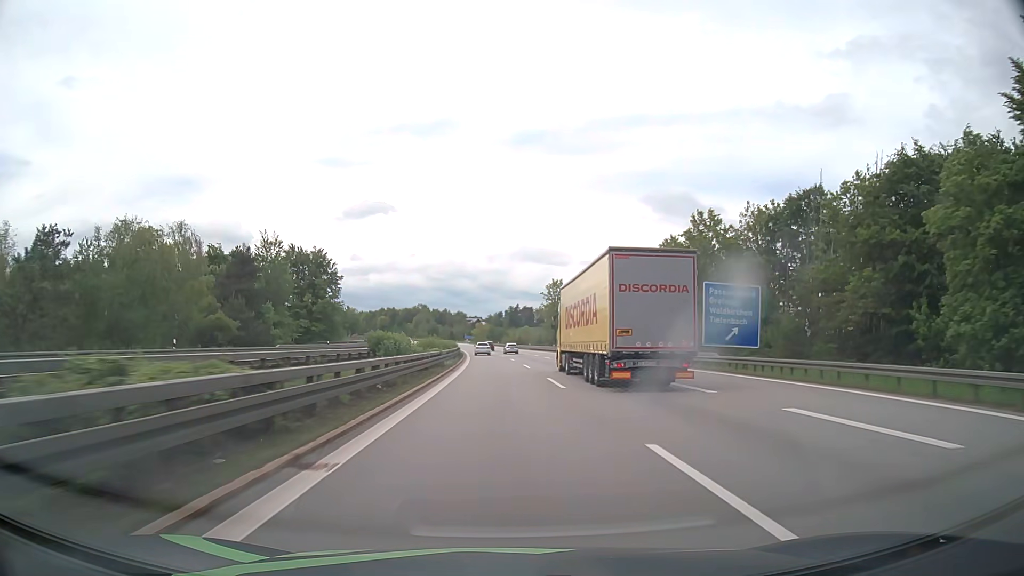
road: motorway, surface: asphalt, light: Day
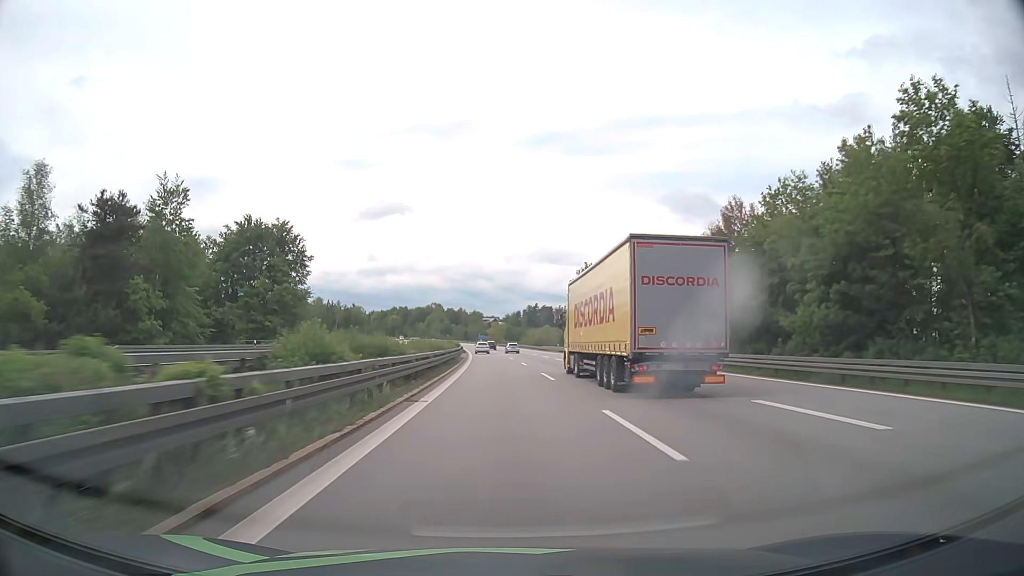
(-0.4, +31.6) m; -1°
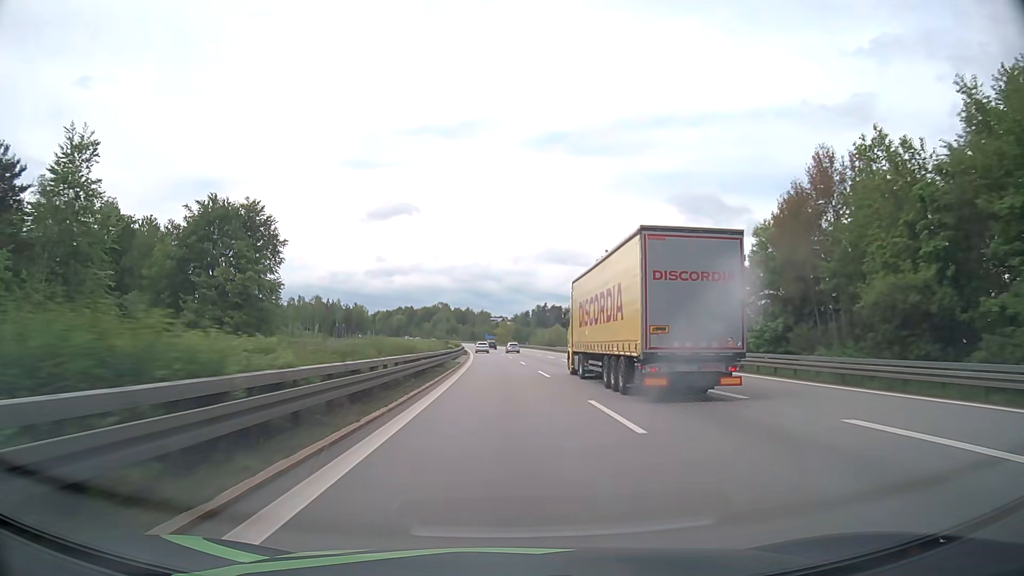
(-0.1, +15.8) m; -1°
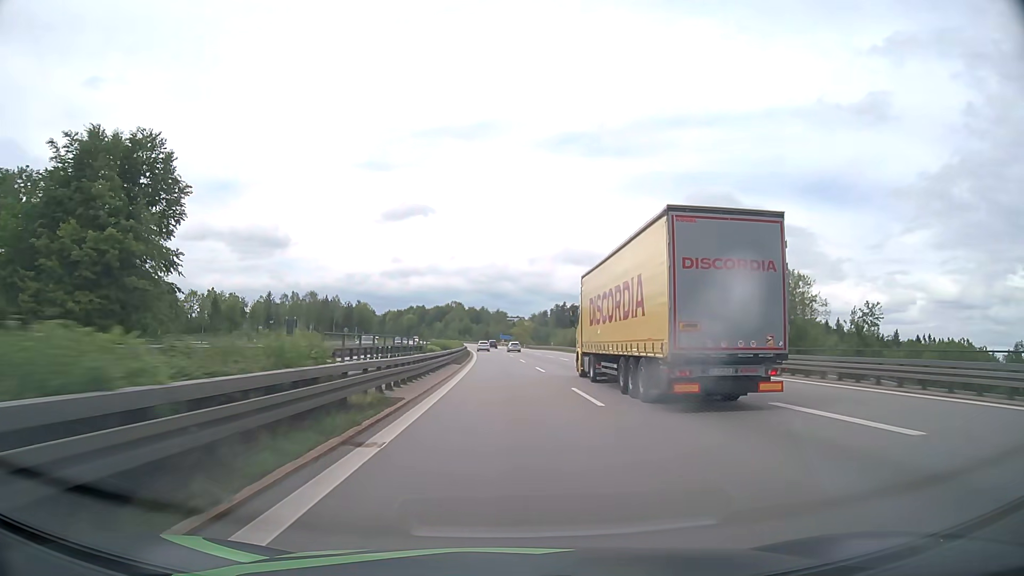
(-0.4, +31.6) m; -1°
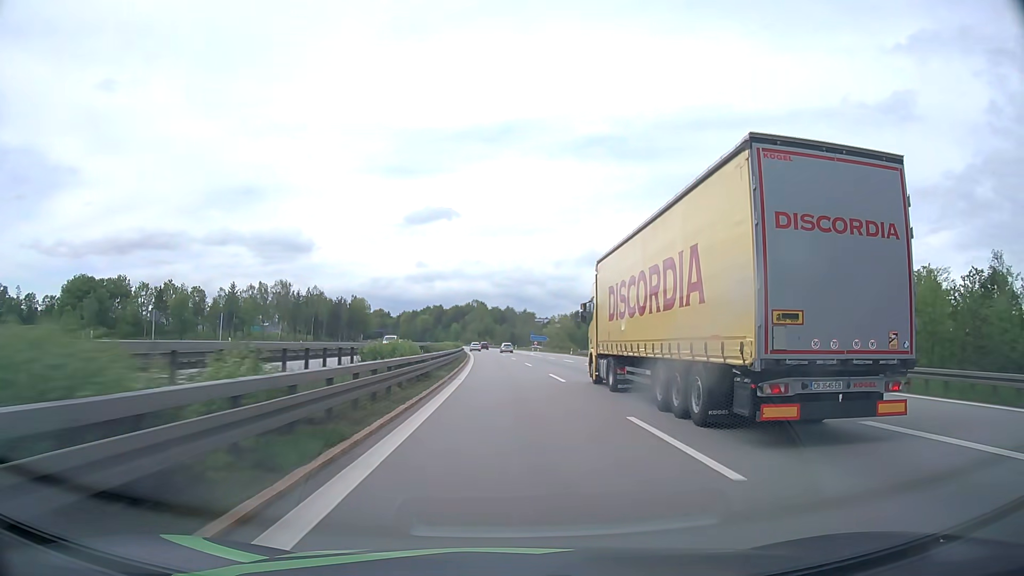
(-1.3, +63.1) m; -2°
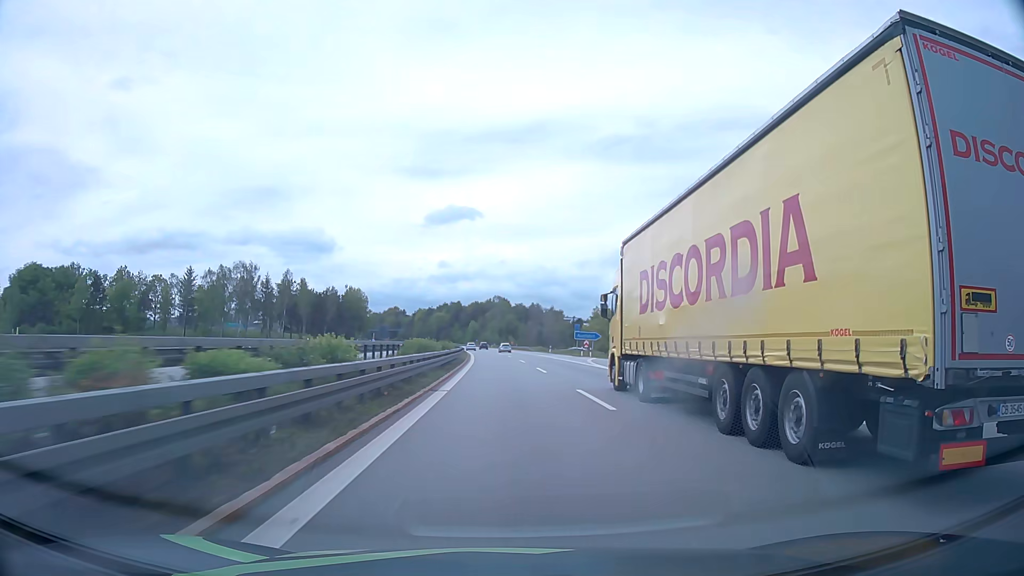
(-0.8, +47.3) m; -2°
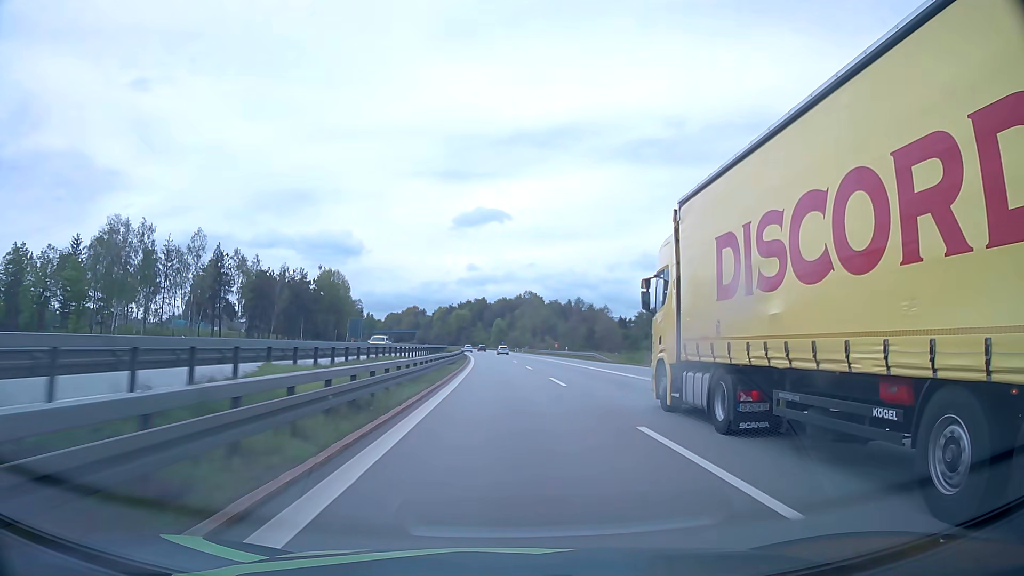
(-1.4, +63.1) m; -2°
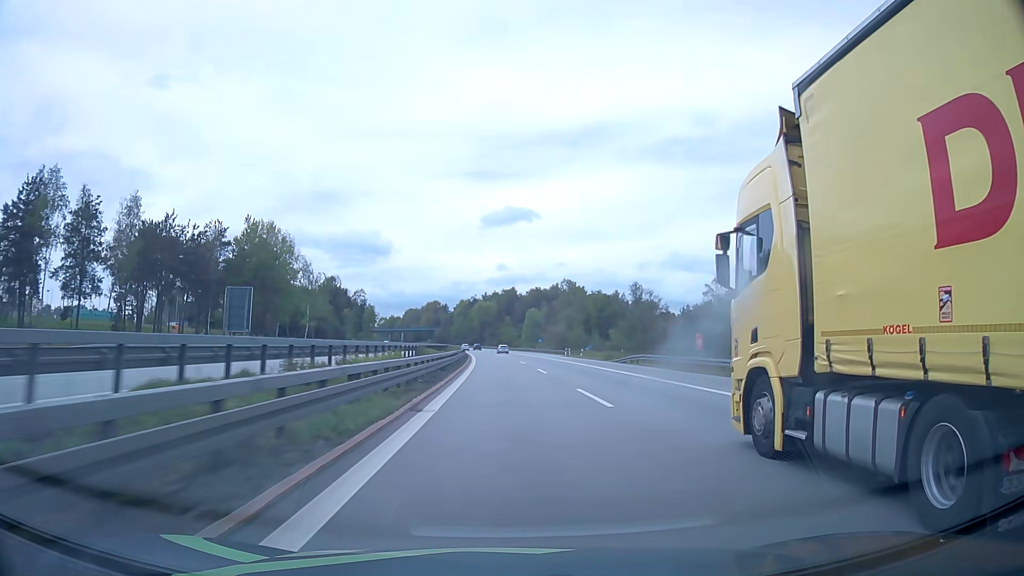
(-1.8, +63.1) m; -3°
(0, +10) (0, +20) (0, +30) (0, +40) (-1, +50) (-1, +60) (-2, +70) (-2, +80) (-3, +90) (-3, +100) m
